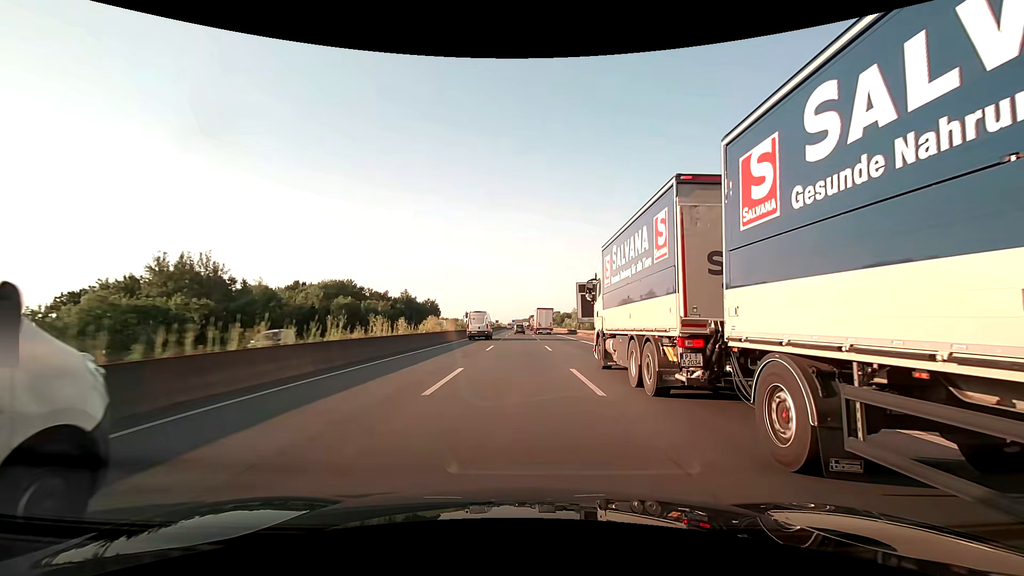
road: motorway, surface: asphalt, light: Day
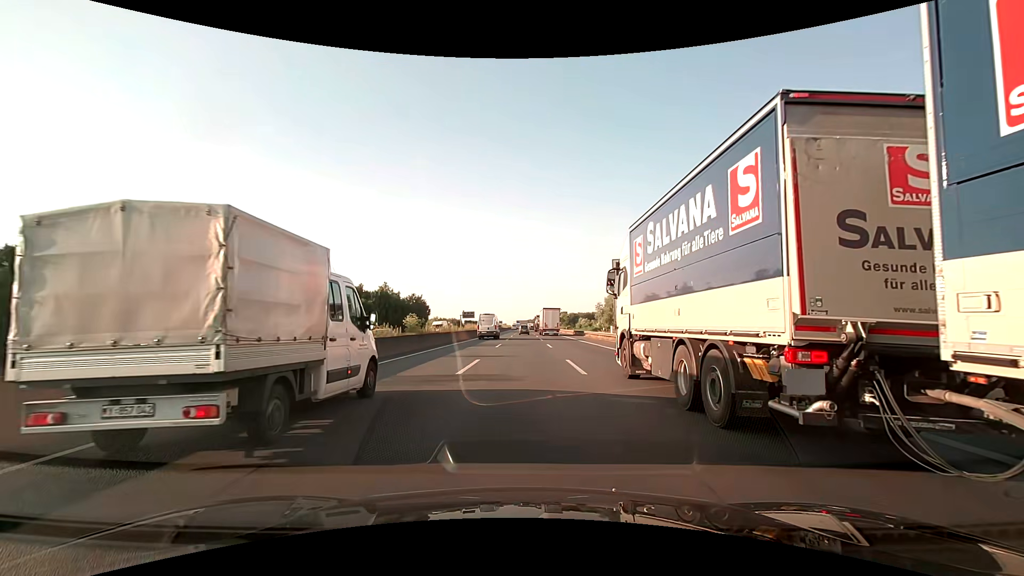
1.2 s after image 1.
(-0.1, +31.6) m; -1°
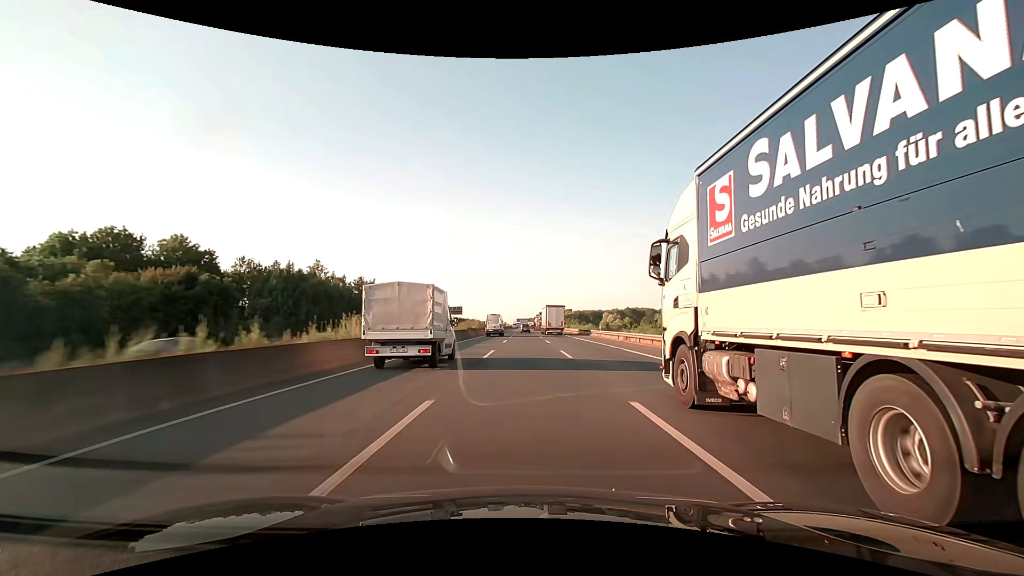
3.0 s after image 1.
(-0.1, +47.4) m; 0°
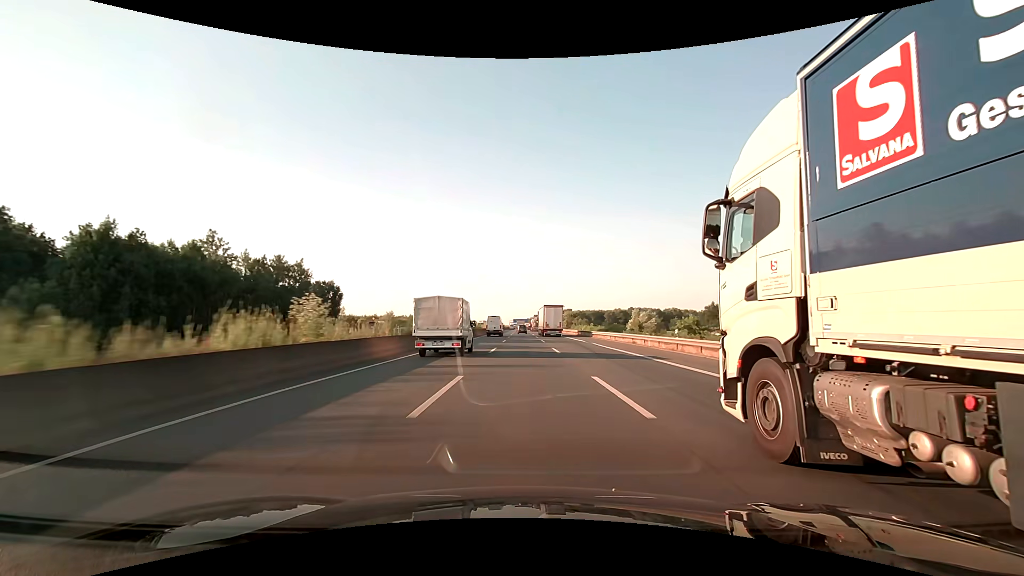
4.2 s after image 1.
(+0.1, +31.6) m; 0°
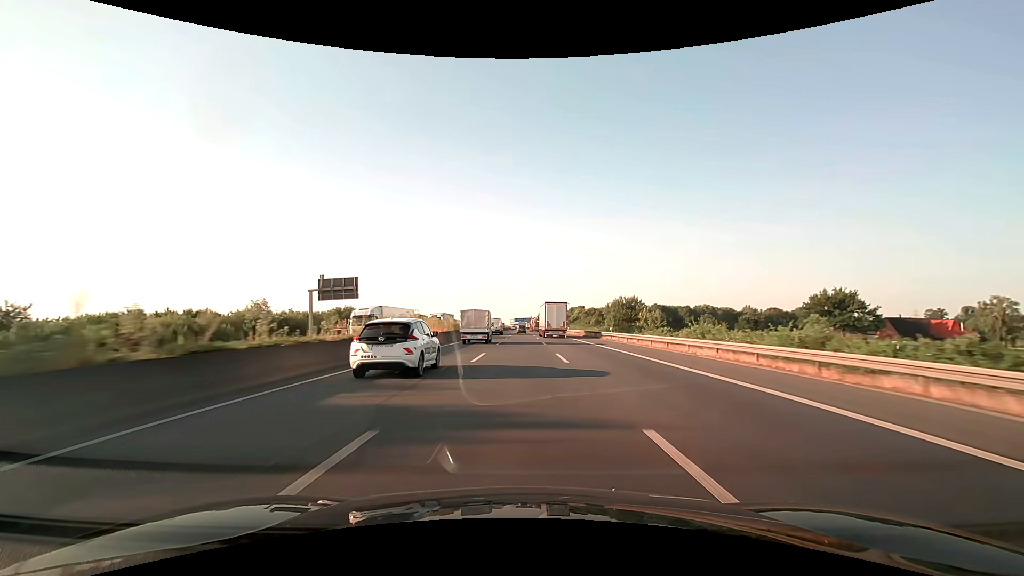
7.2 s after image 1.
(0.0, +79.0) m; 0°
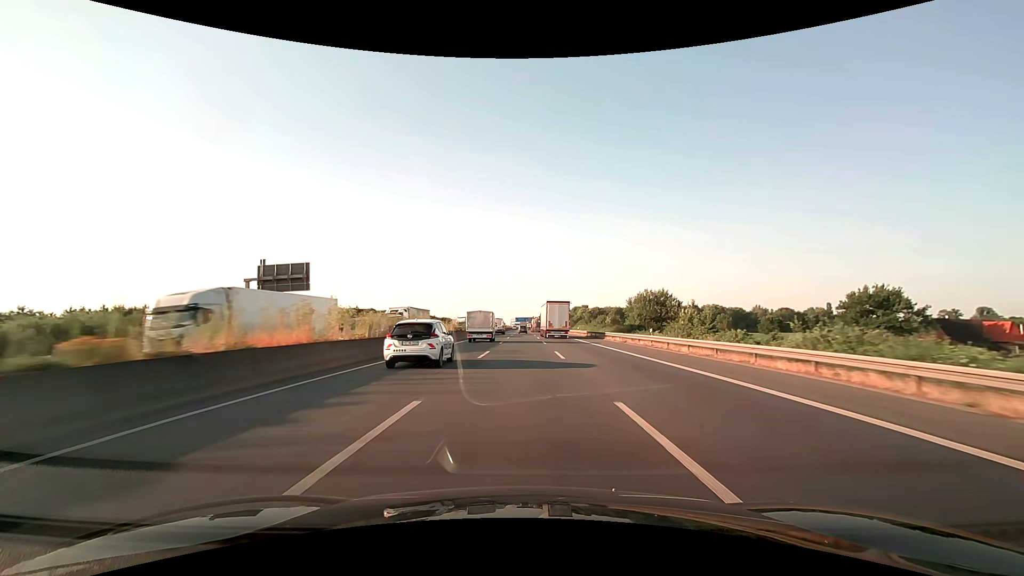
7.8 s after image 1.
(0.0, +15.8) m; 0°
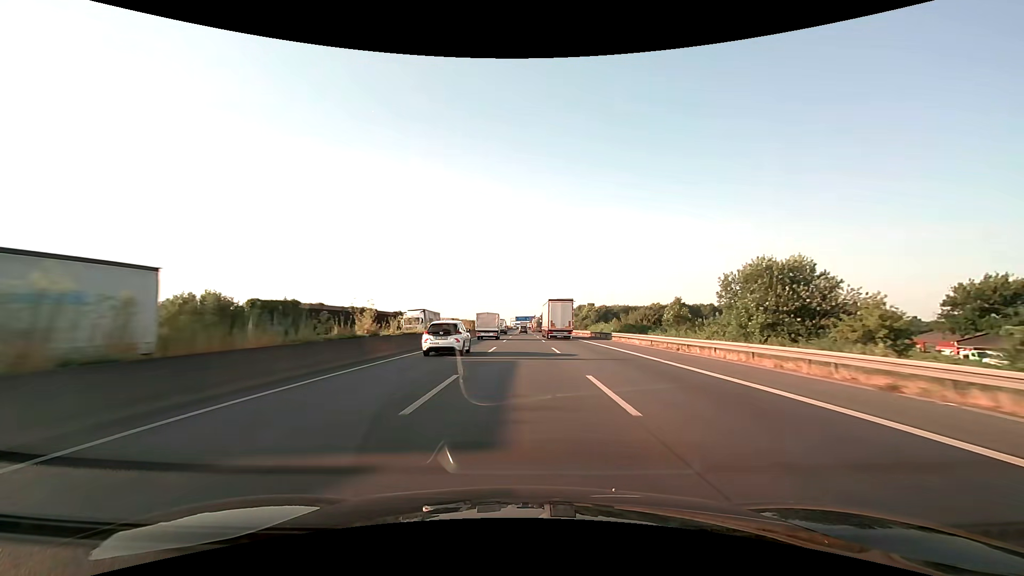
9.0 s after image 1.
(0.0, +31.6) m; 0°
